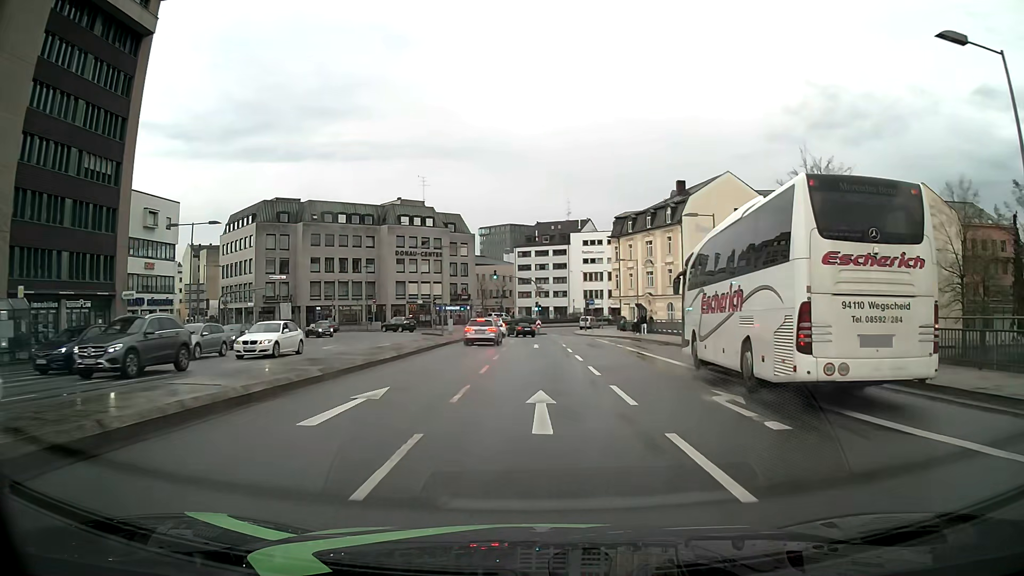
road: primary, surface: asphalt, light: Day
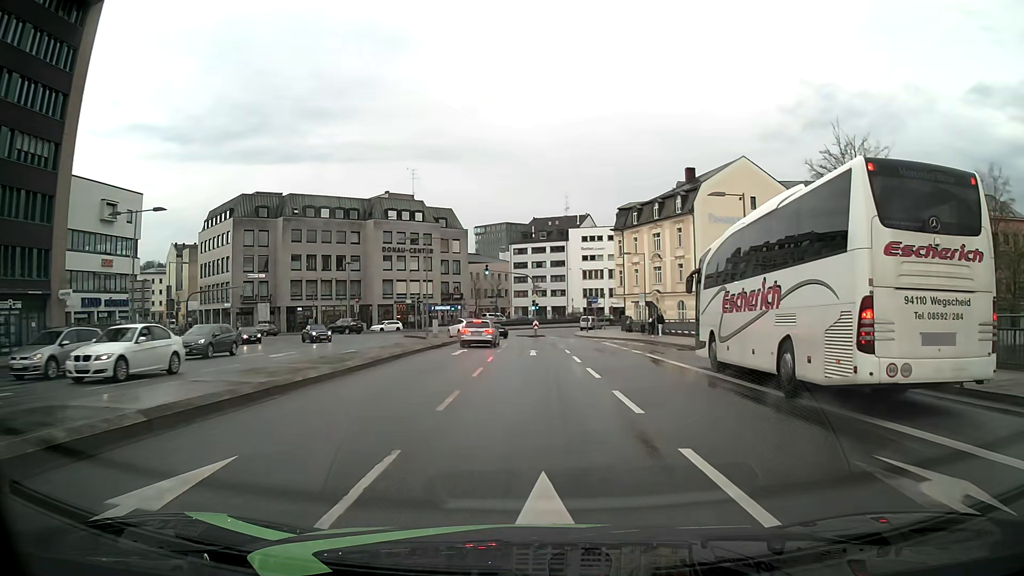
(0.0, +7.0) m; 0°
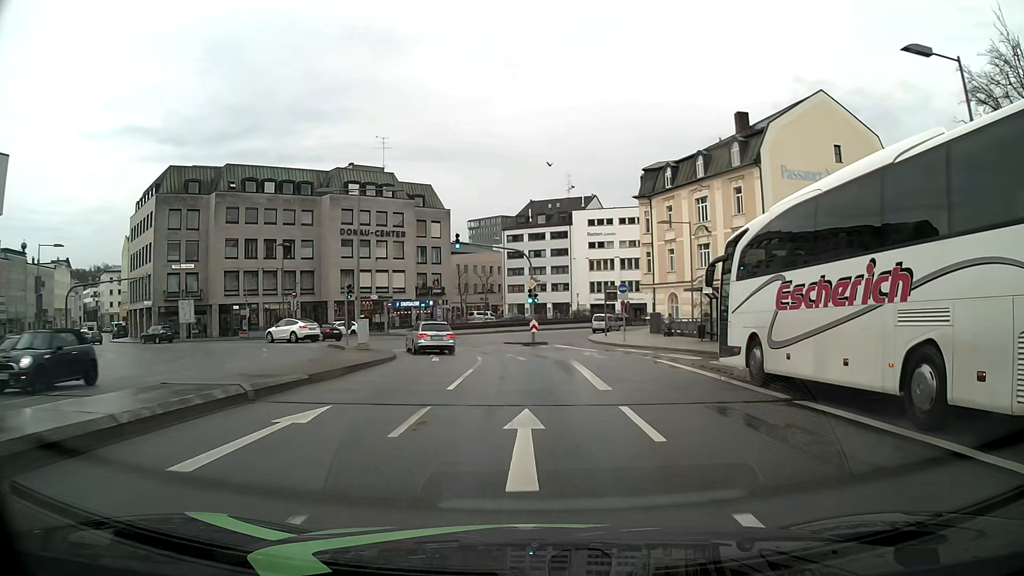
(+0.1, +20.5) m; 0°
(0, +10) (0, +20) (-2, +30) (-6, +39) (-13, +46) (-21, +52) (-30, +56) (-39, +60) (-48, +64) (-55, +71) m
